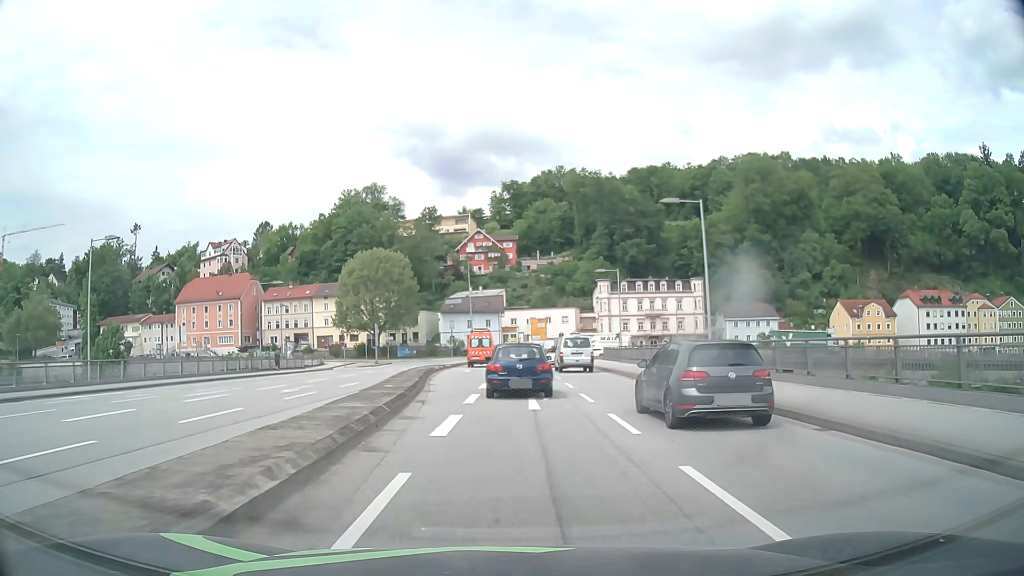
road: primary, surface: asphalt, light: Day
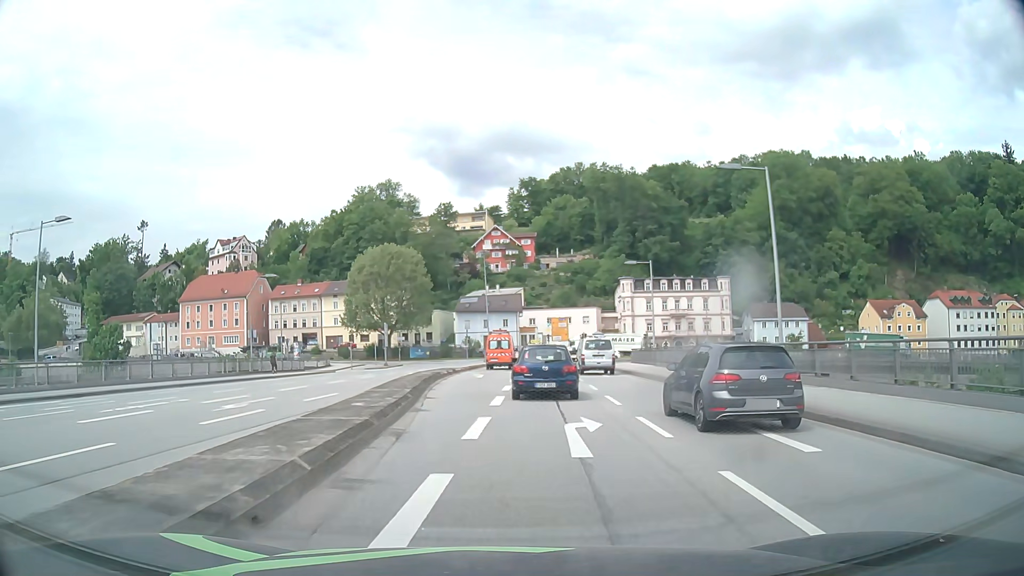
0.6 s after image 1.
(-0.1, +6.2) m; -1°
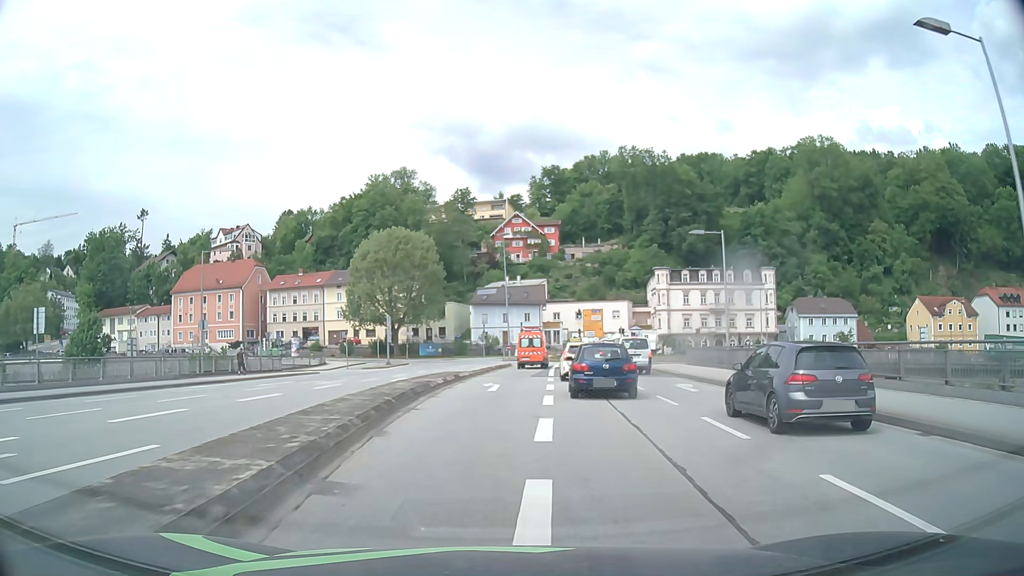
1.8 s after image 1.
(-0.2, +12.6) m; -2°
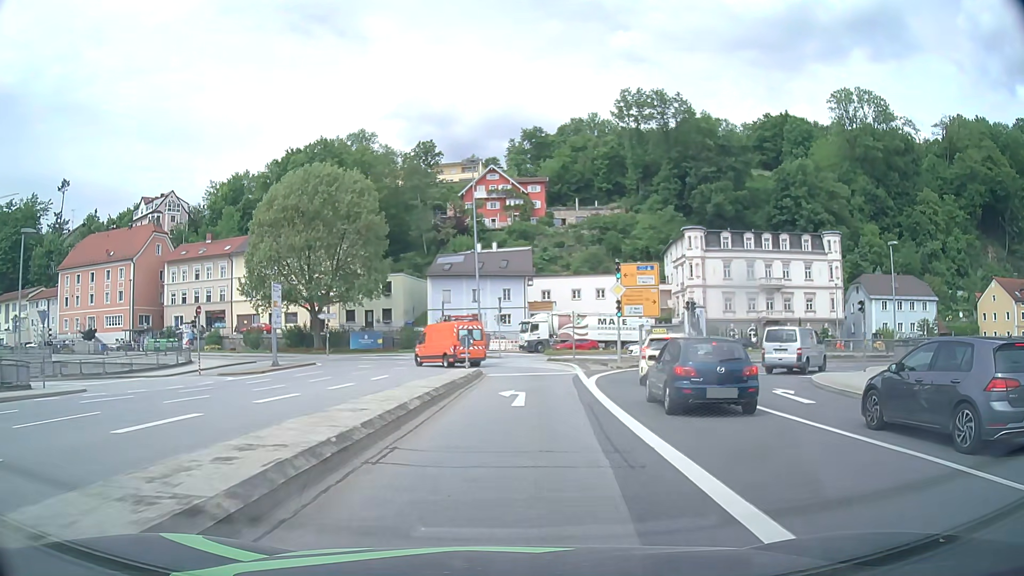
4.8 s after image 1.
(+0.3, +31.9) m; +2°
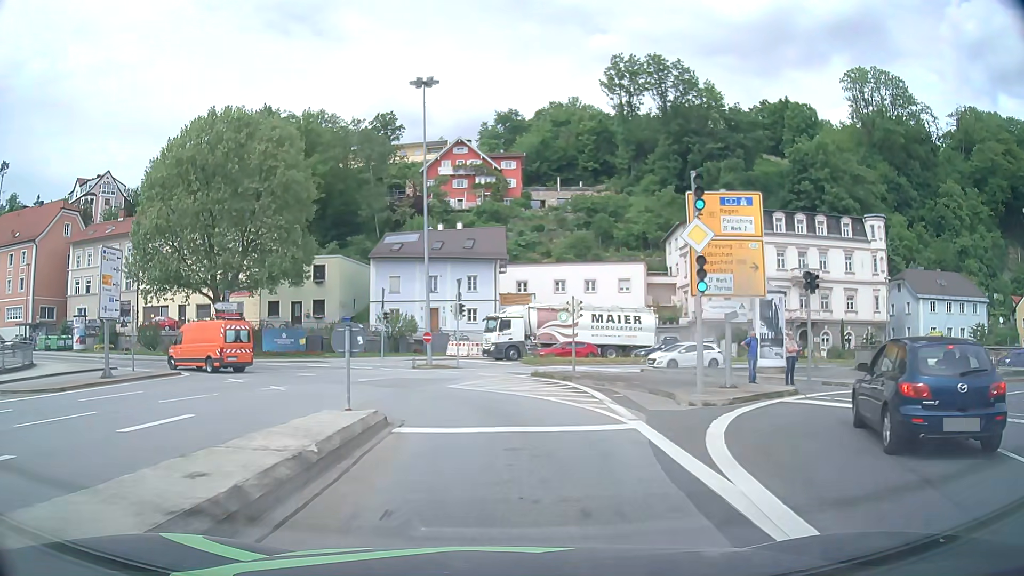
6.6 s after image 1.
(+0.4, +17.5) m; +3°
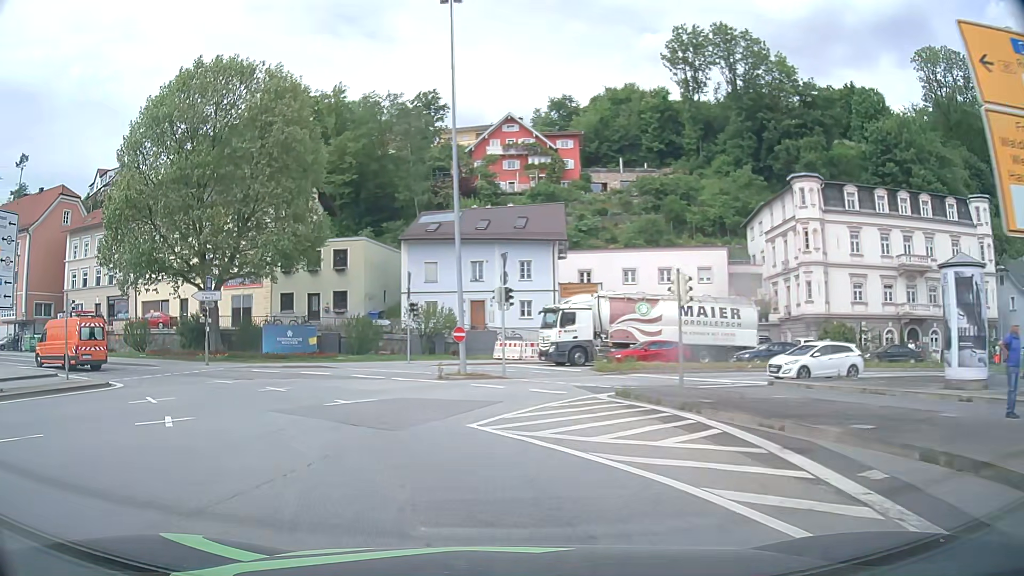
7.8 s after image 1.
(-0.2, +10.7) m; -5°
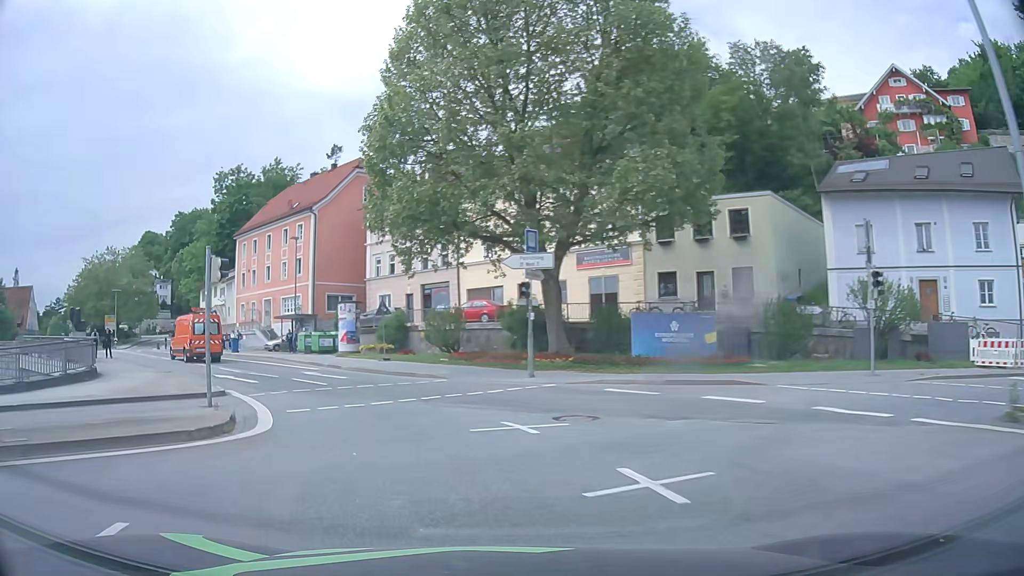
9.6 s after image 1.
(-4.3, +14.6) m; -32°
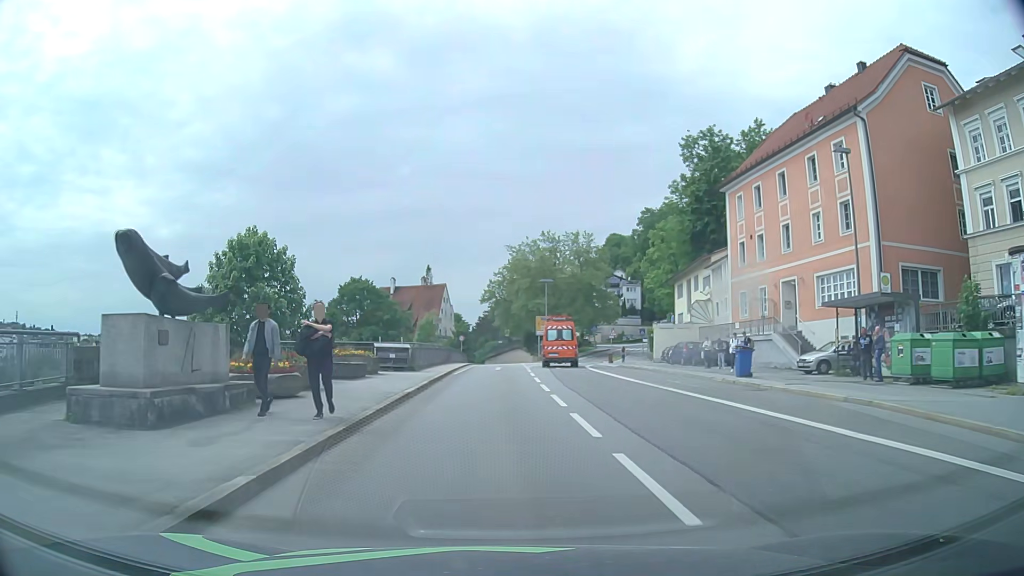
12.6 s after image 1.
(-11.4, +26.1) m; -42°
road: primary_link
(0, +10) (0, +20) (0, +30) (0, +40) (0, +50) (+1, +60) (+1, +70) (+1, +80) (+1, +90) (+1, +100) m
